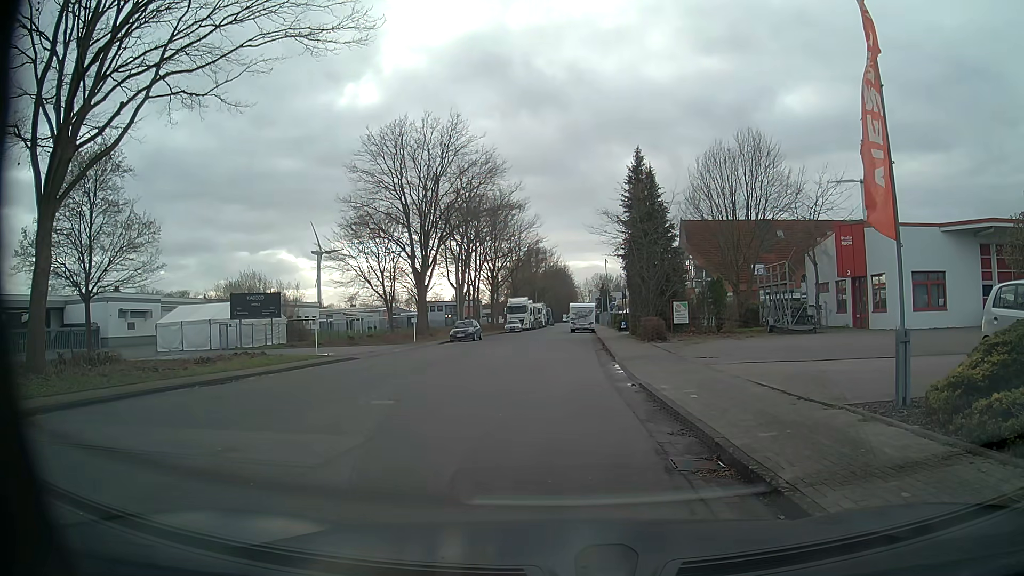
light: Day
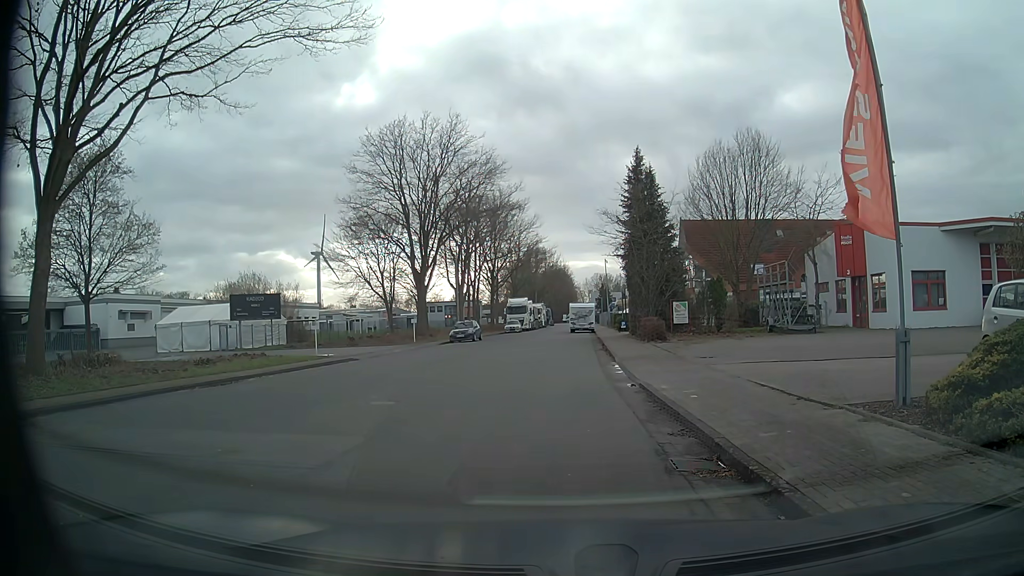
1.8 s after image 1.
(0.0, 0.0) m; 0°
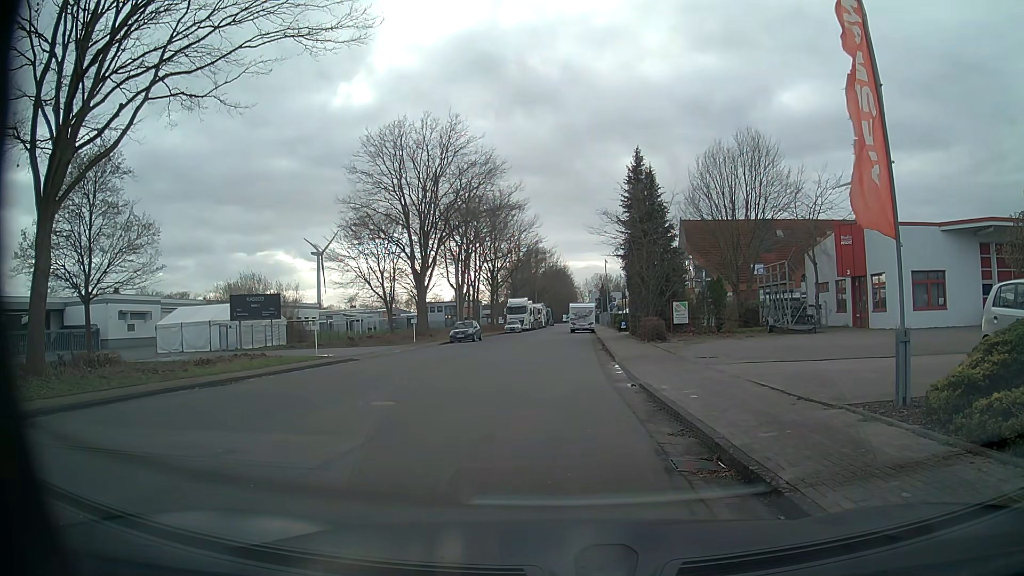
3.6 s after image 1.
(0.0, 0.0) m; 0°
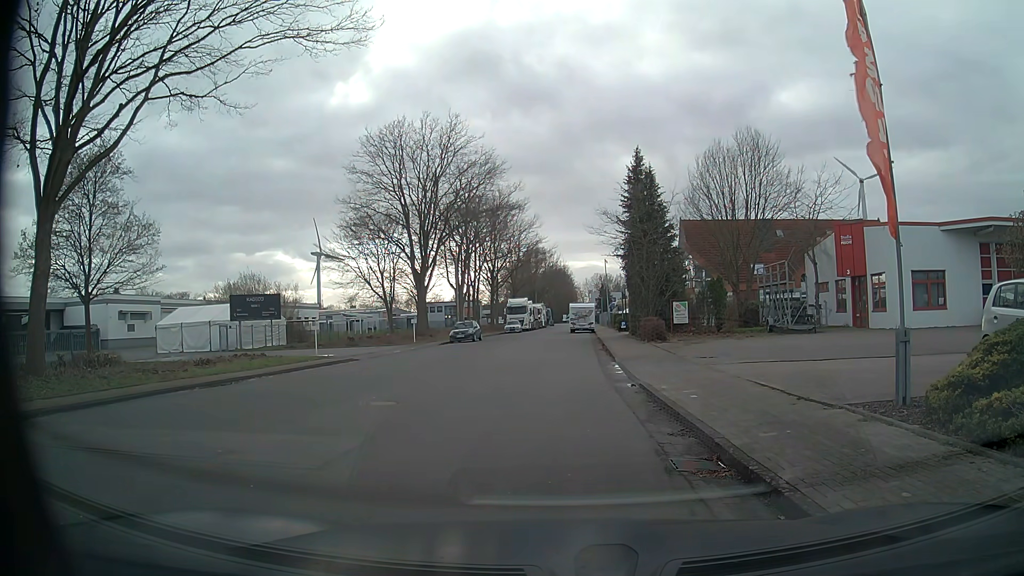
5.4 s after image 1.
(0.0, 0.0) m; 0°
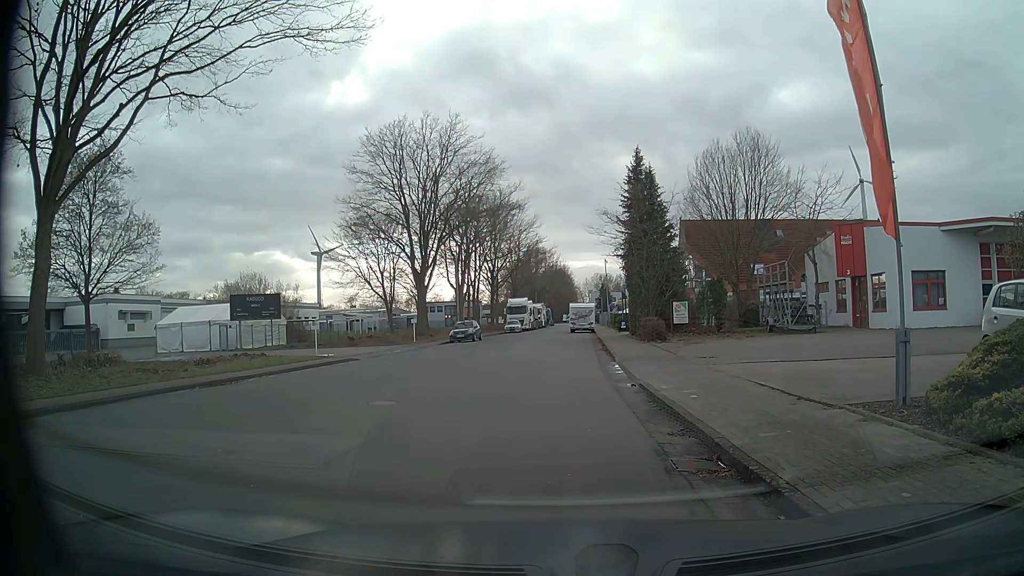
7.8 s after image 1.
(0.0, 0.0) m; 0°
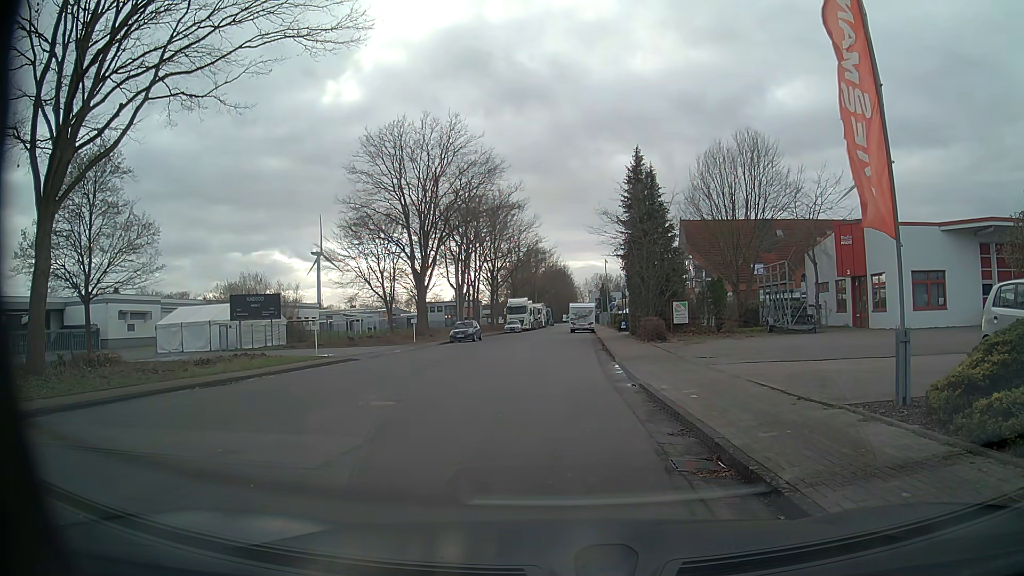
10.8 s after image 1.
(0.0, 0.0) m; 0°
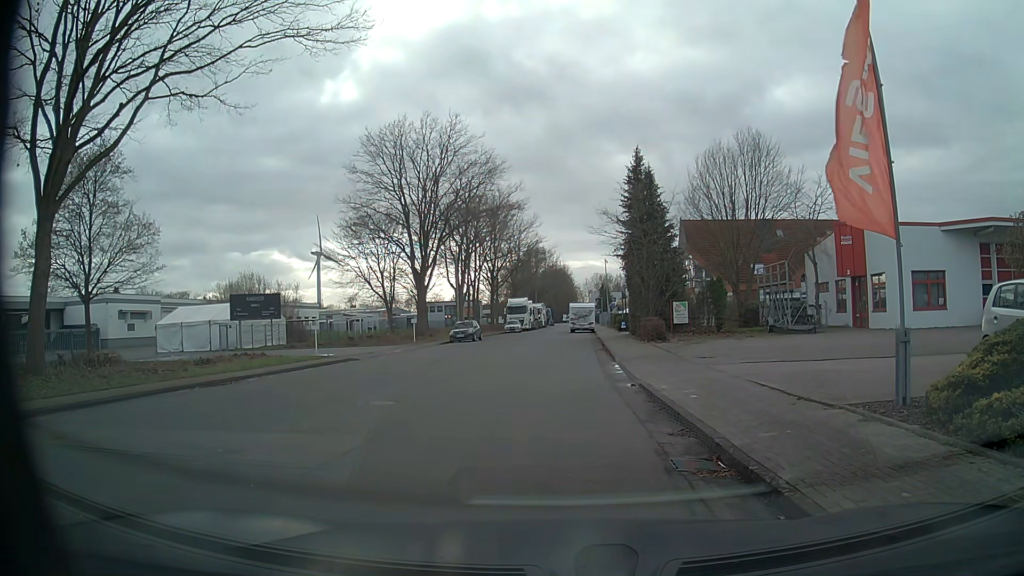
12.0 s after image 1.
(0.0, 0.0) m; 0°
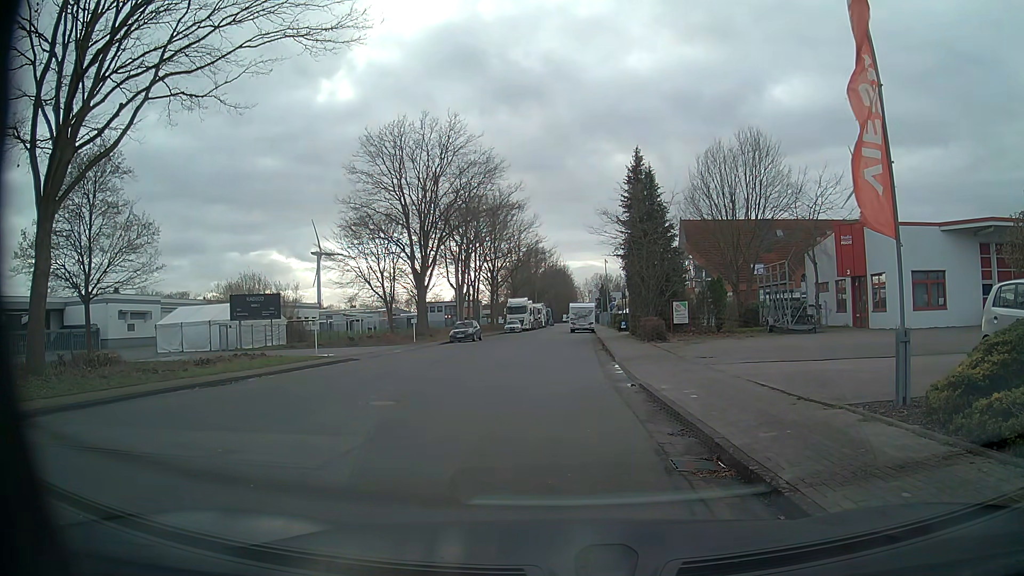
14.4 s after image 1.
(0.0, 0.0) m; 0°
